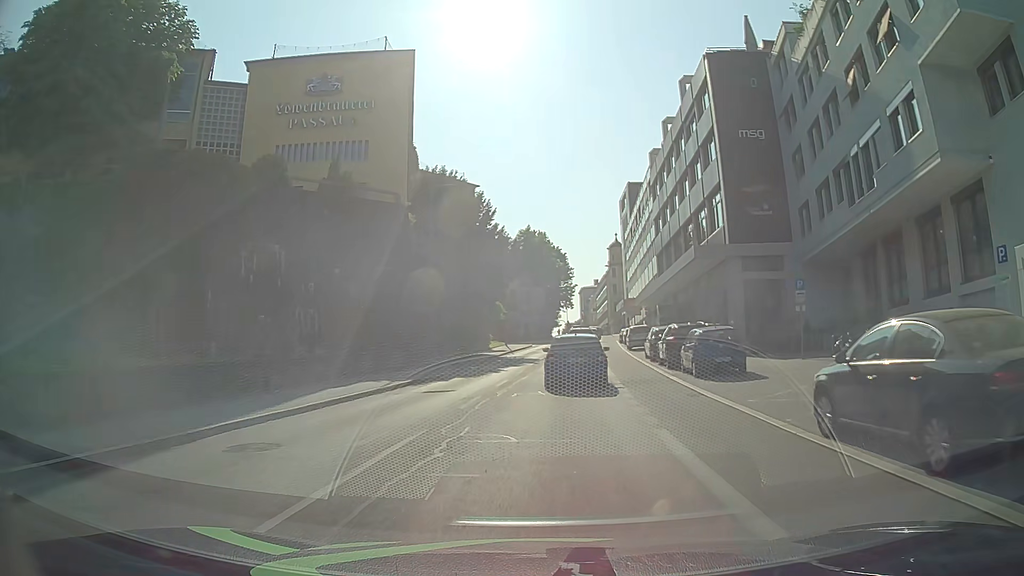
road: tertiary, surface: asphalt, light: Day
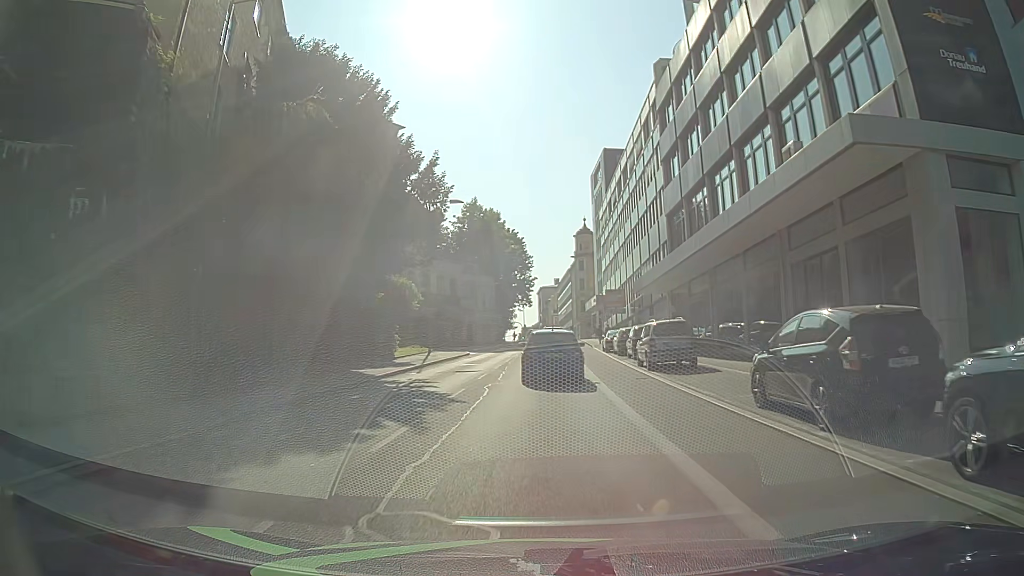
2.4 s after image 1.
(+1.2, +23.3) m; +4°
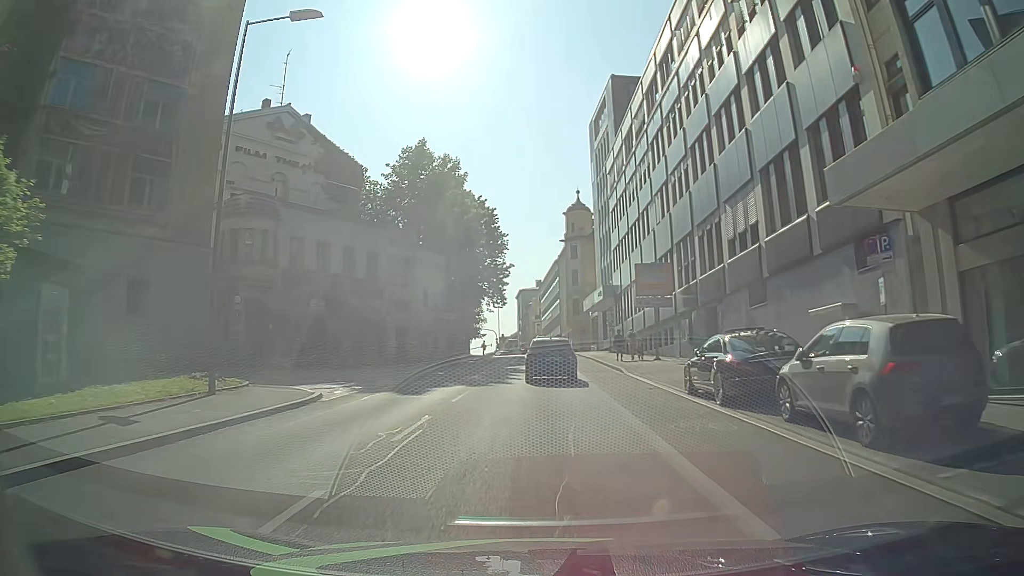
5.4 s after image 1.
(+0.5, +28.9) m; +1°
(0, +10) (0, +20) (+1, +30) (+1, +40) (+1, +50) (+1, +60) (+1, +70) (+1, +80) (+1, +90) (-1, +100) m
